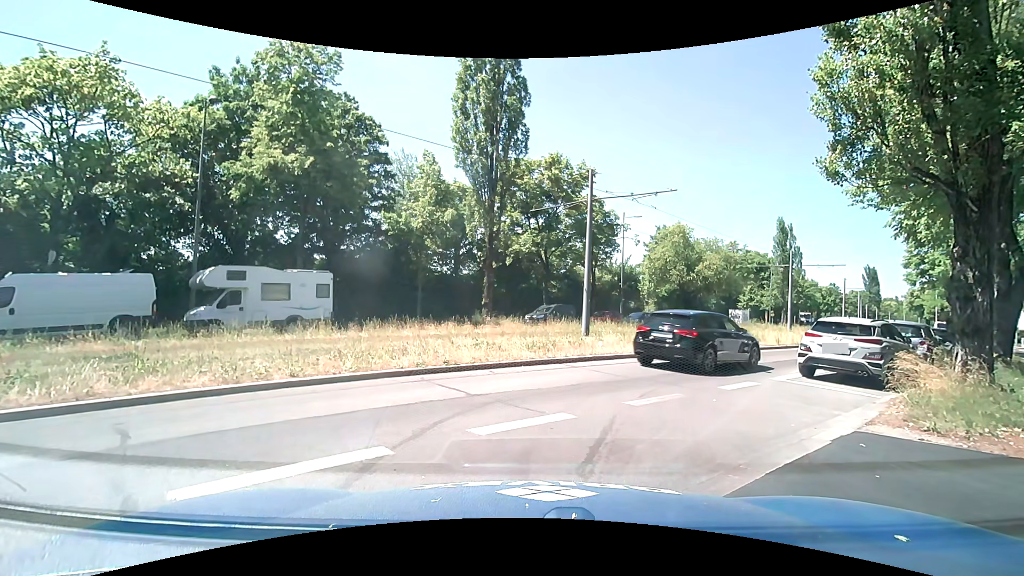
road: service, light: Day
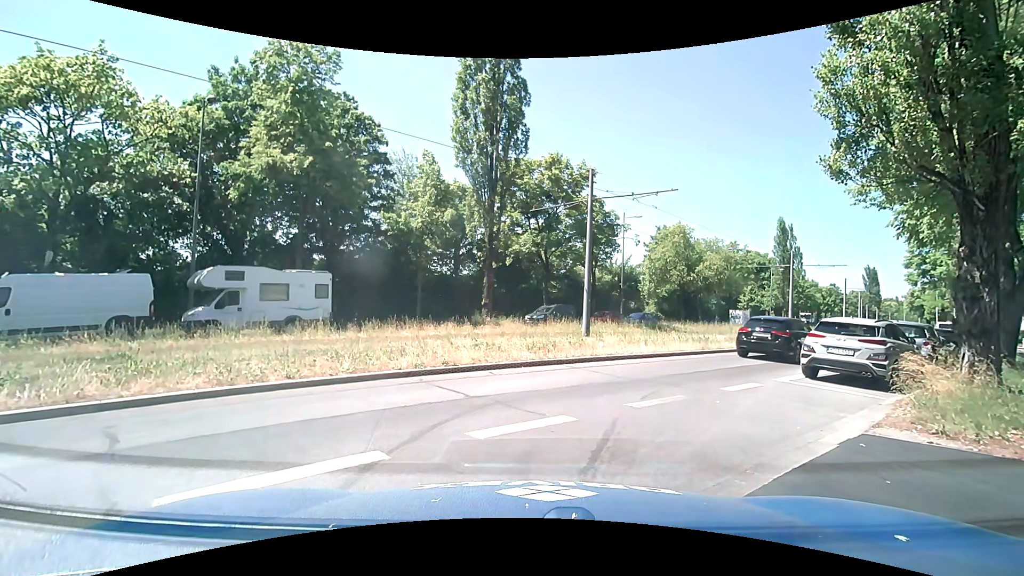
(0.0, +0.1) m; 0°
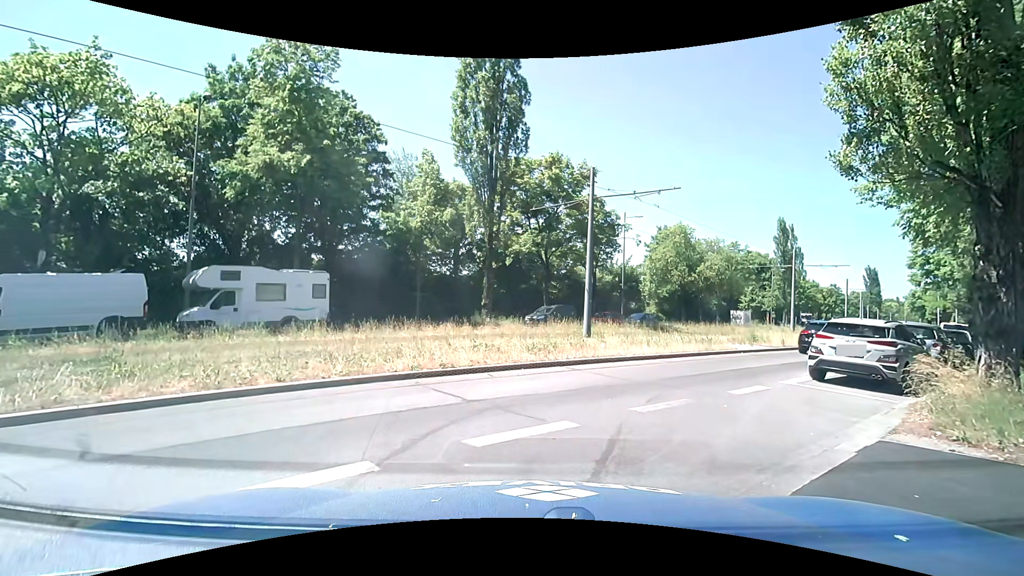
(0.0, +0.3) m; 0°
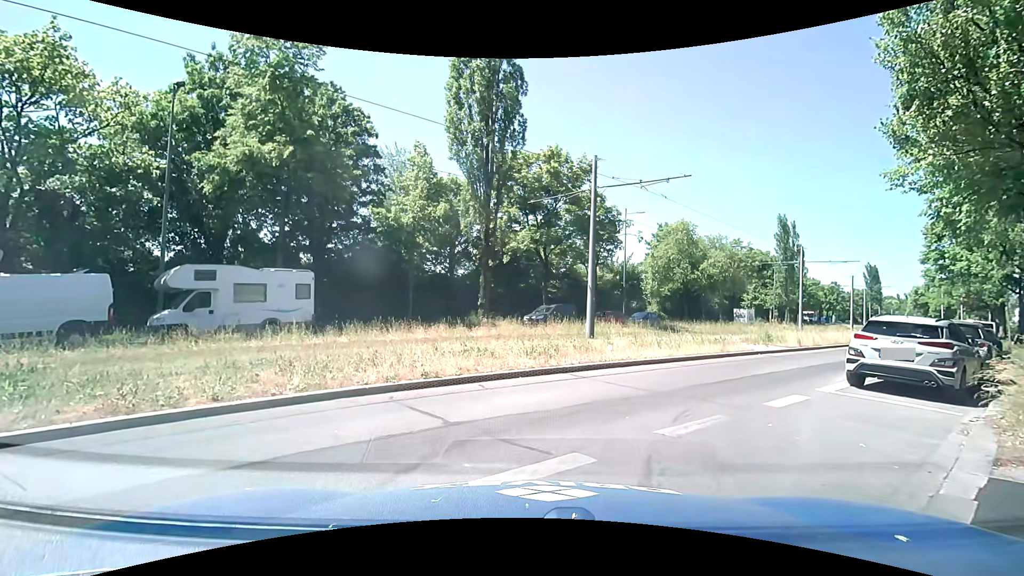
(0.0, +1.5) m; 0°
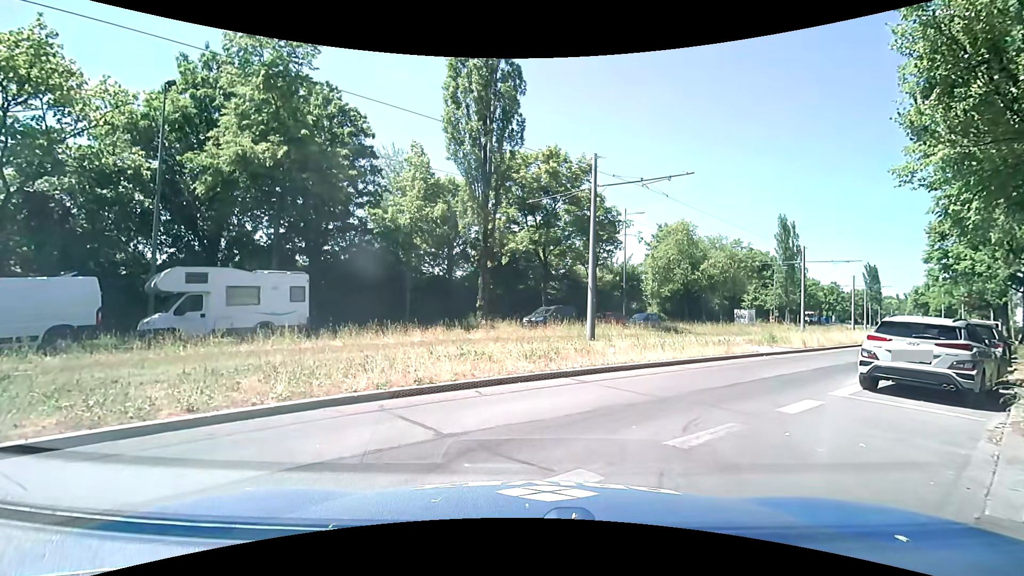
(0.0, +0.4) m; 0°
